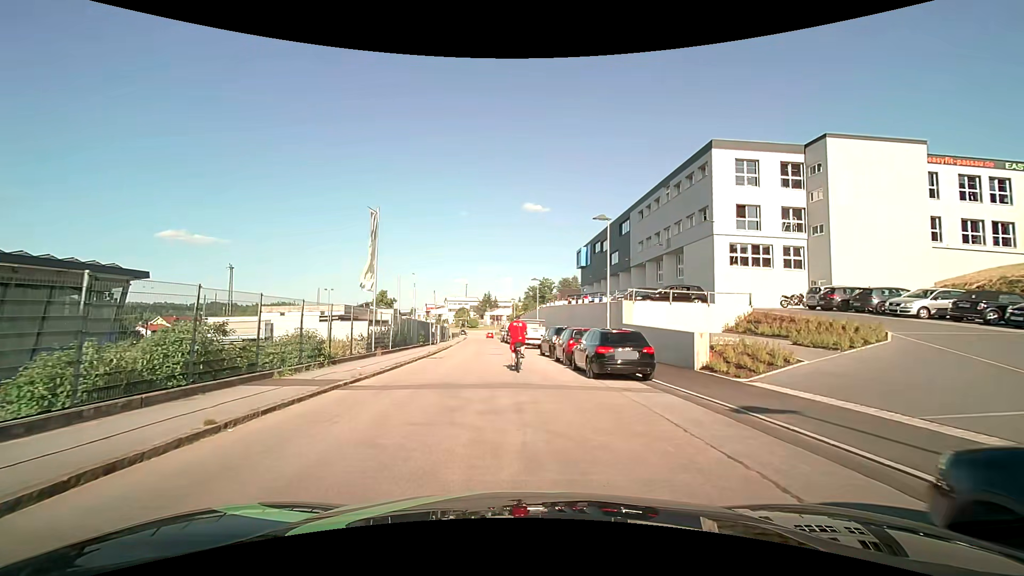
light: Day
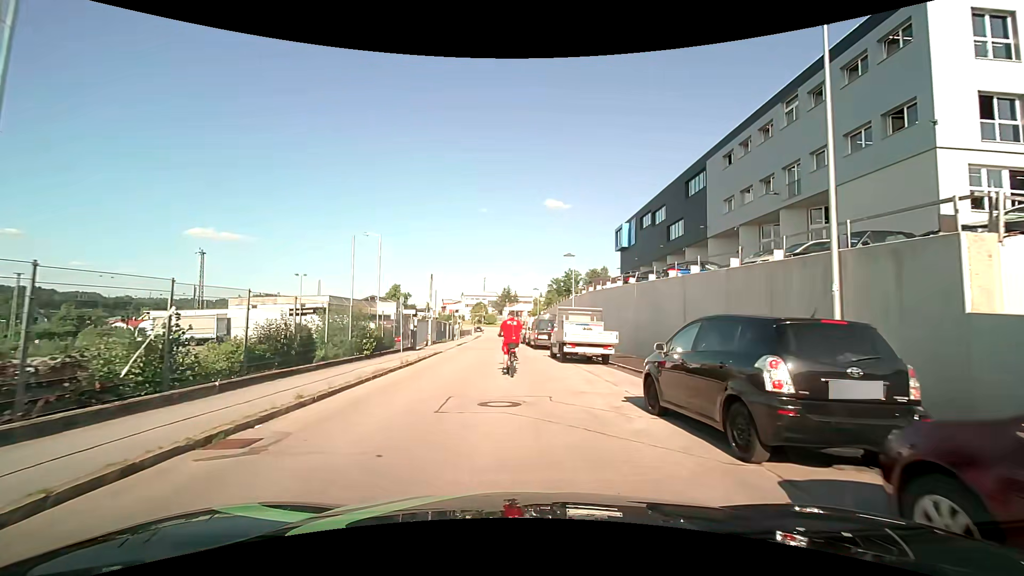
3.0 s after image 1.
(-0.5, +19.1) m; -3°
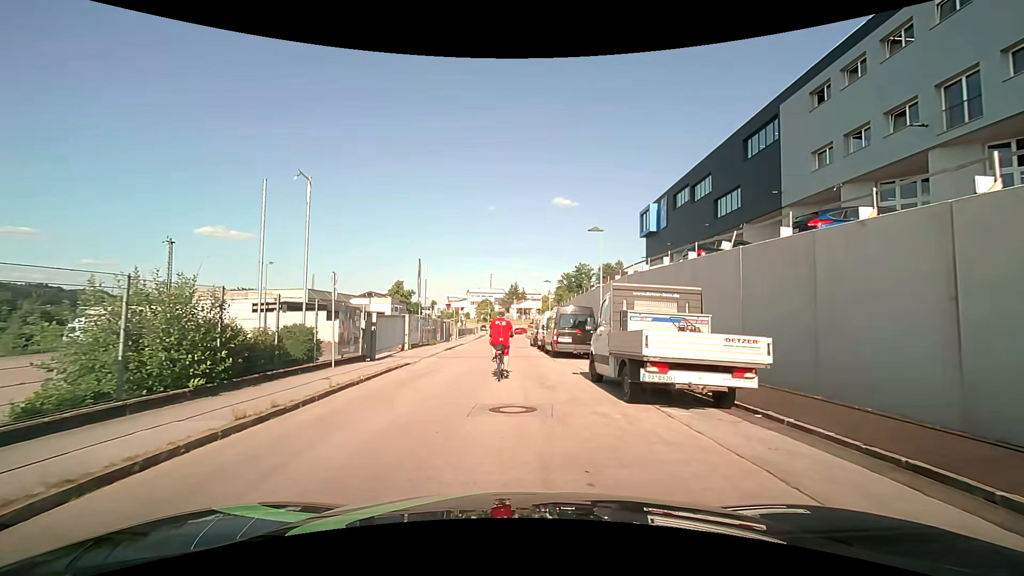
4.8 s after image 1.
(0.0, +11.1) m; 0°
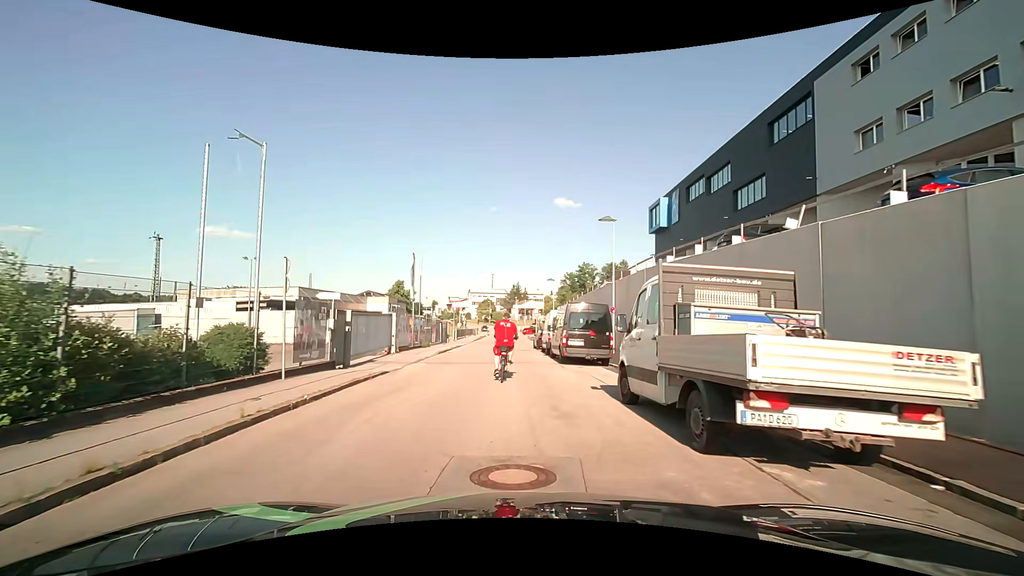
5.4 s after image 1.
(-0.1, +3.6) m; -1°
